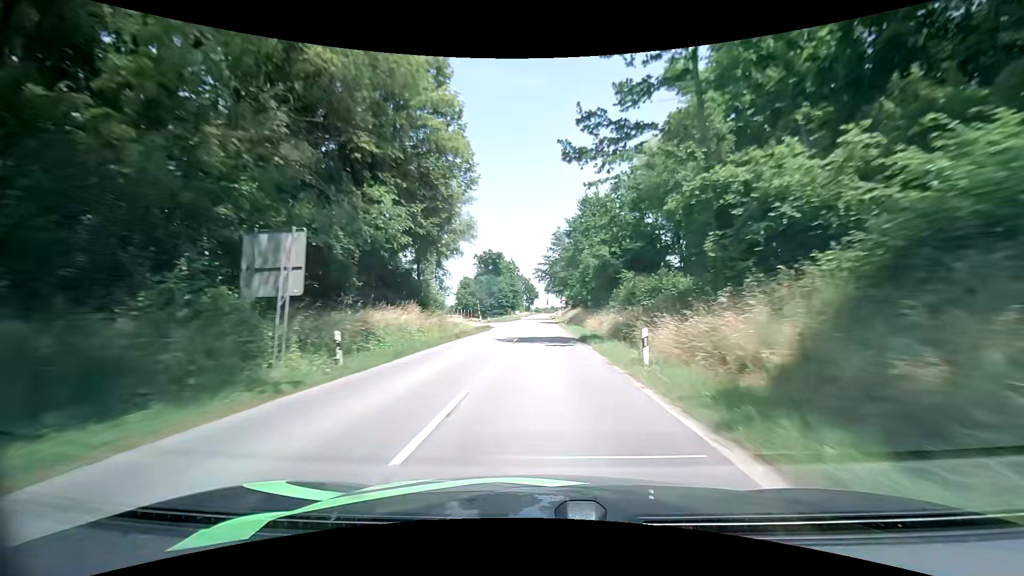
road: secondary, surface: asphalt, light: Day
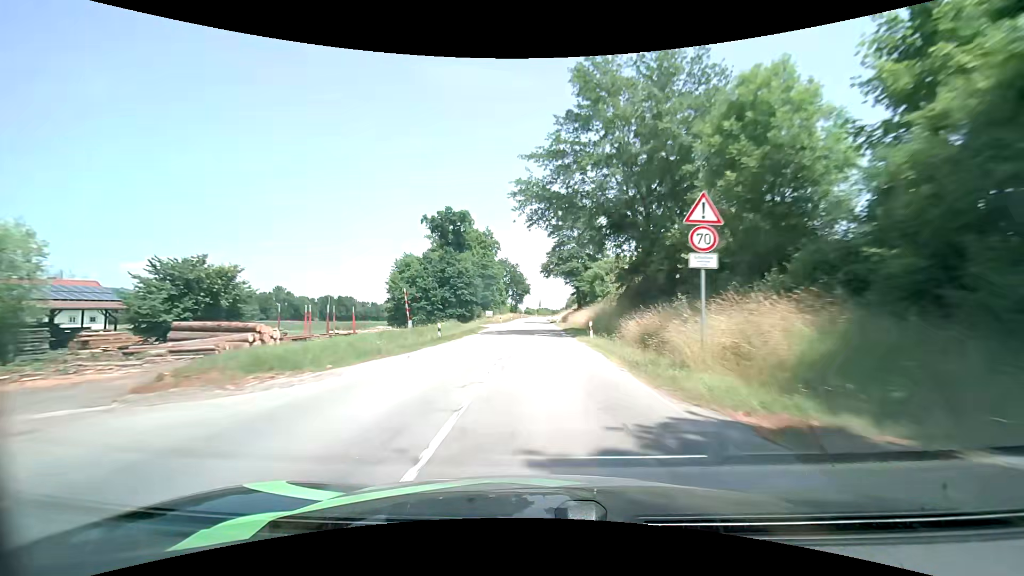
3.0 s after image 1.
(0.0, +68.2) m; +1°
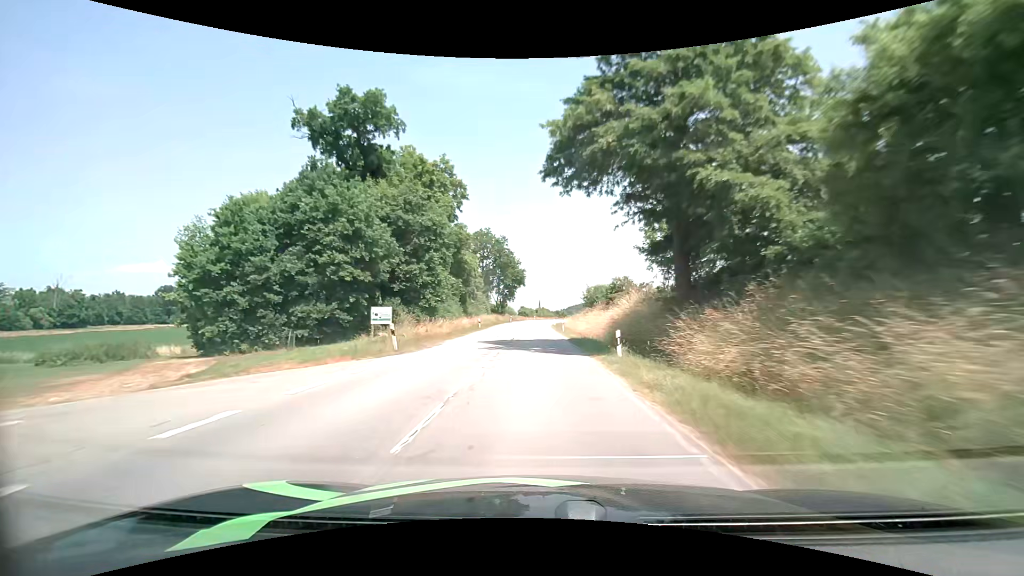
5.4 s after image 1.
(+0.2, +52.1) m; 0°
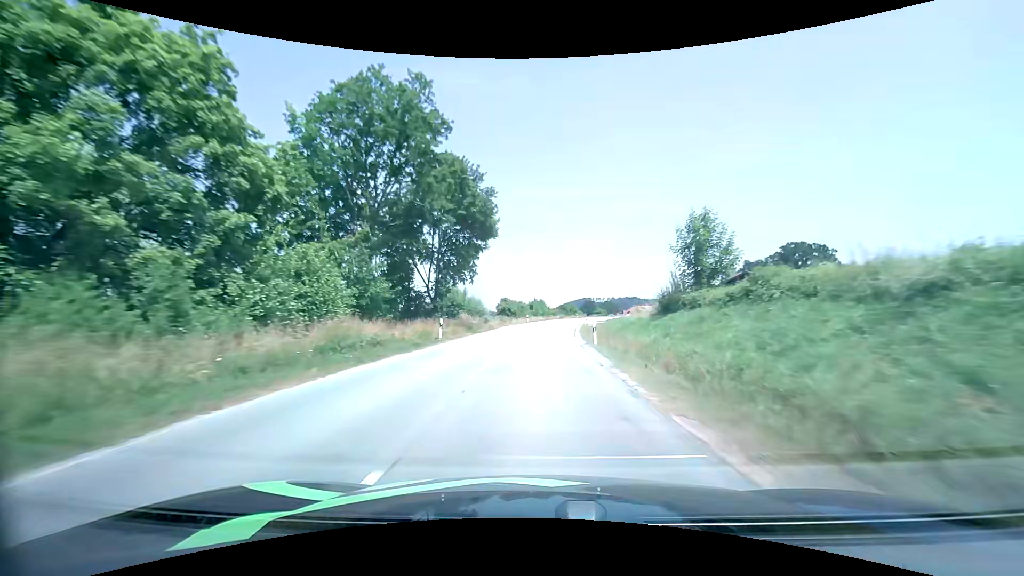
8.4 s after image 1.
(0.0, +62.0) m; +1°
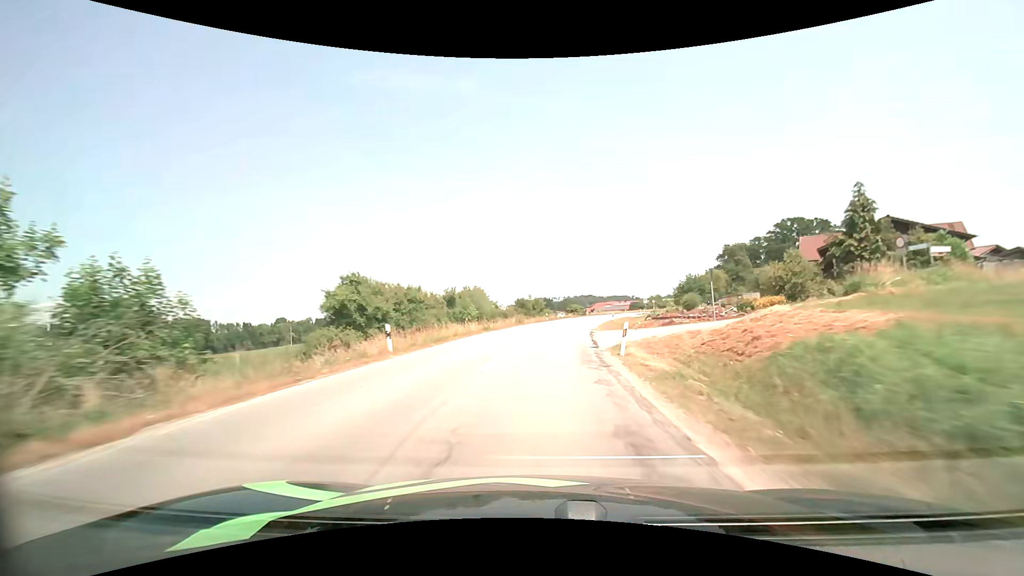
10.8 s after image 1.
(+1.7, +48.5) m; +5°
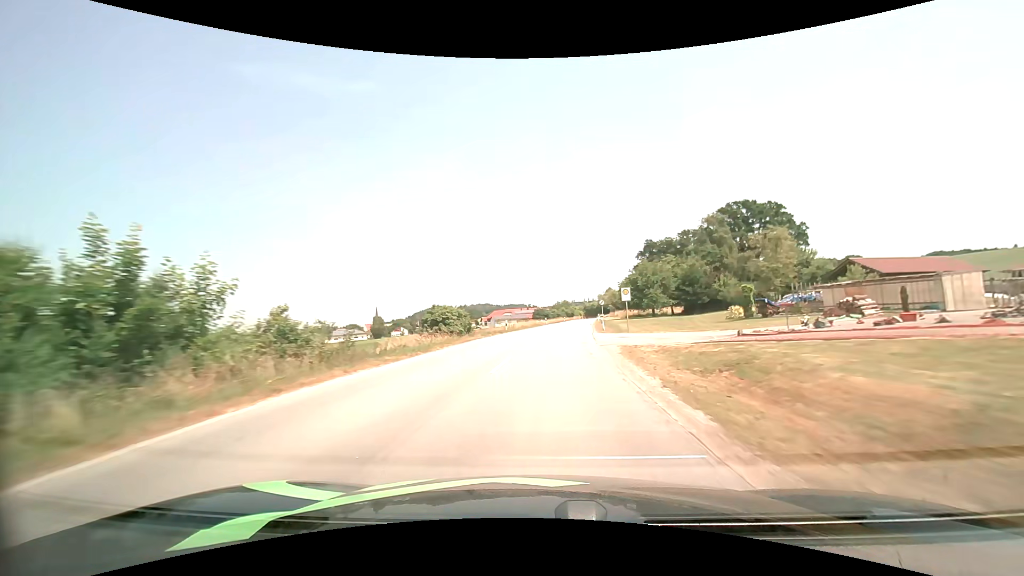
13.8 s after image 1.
(+5.9, +59.2) m; +11°
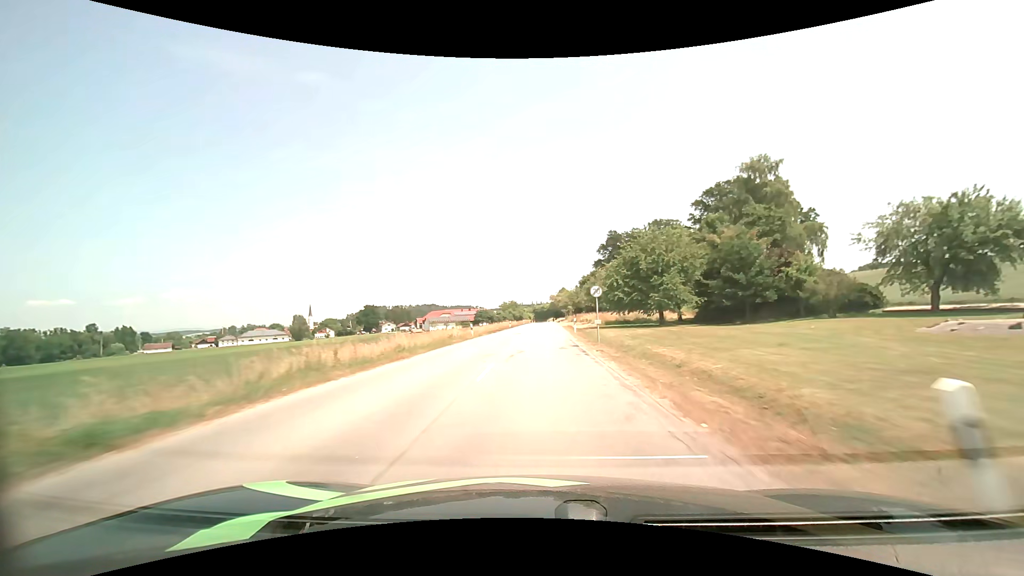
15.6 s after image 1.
(+2.1, +37.5) m; +6°
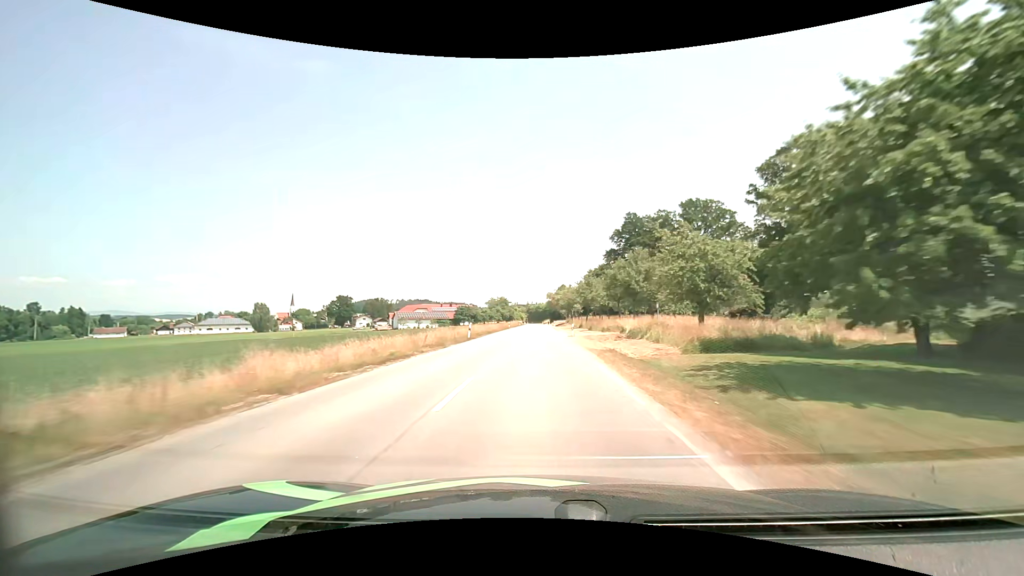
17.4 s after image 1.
(+0.5, +38.9) m; 0°
(0, +10) (0, +20) (0, +30) (0, +40) (0, +50) (0, +60) (0, +70) (0, +80) (0, +90) (+1, +100) m
